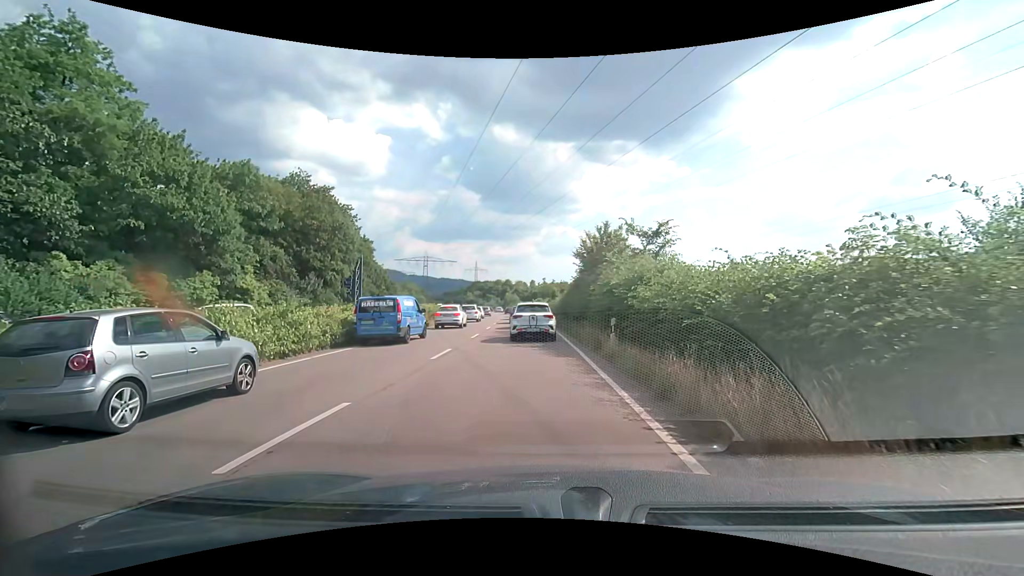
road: trunk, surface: asphalt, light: Day
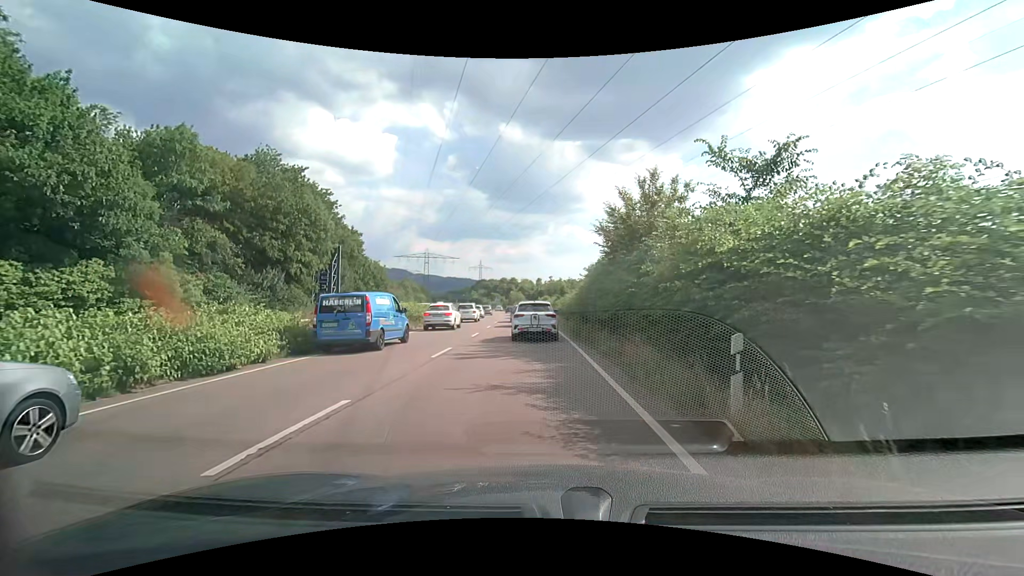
(-0.1, +9.1) m; 0°
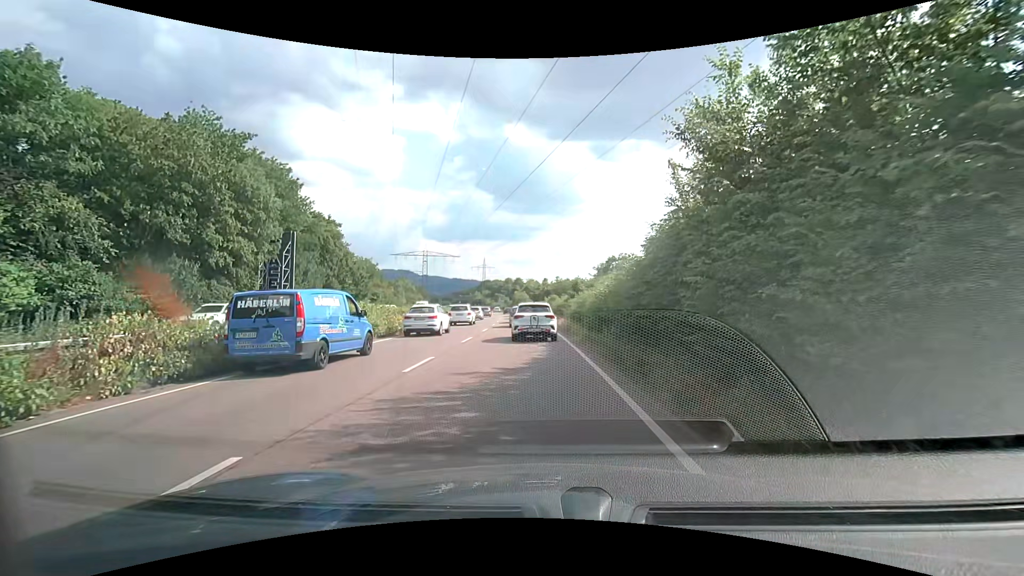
(-0.2, +11.6) m; -1°
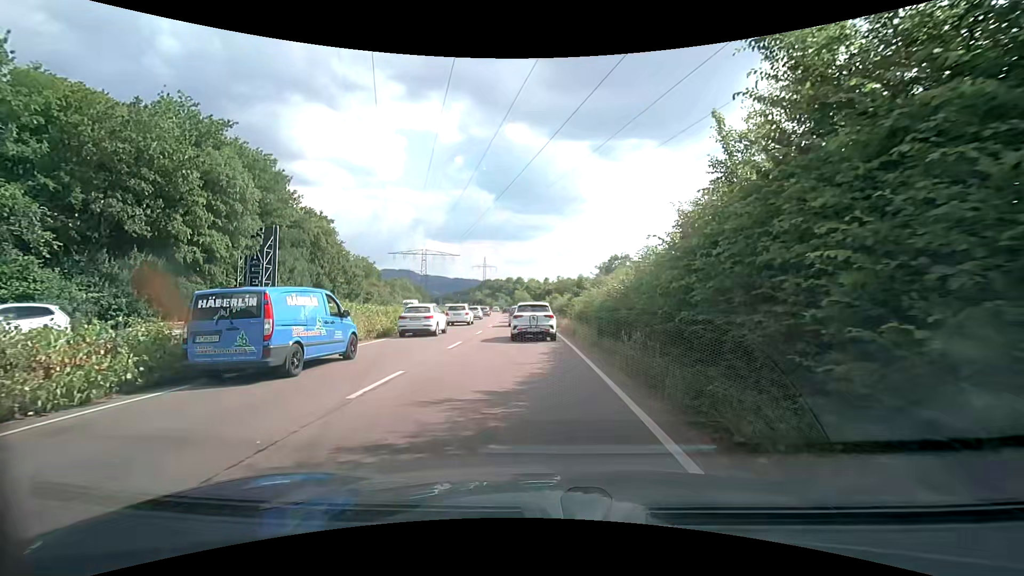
(0.0, +3.1) m; -1°
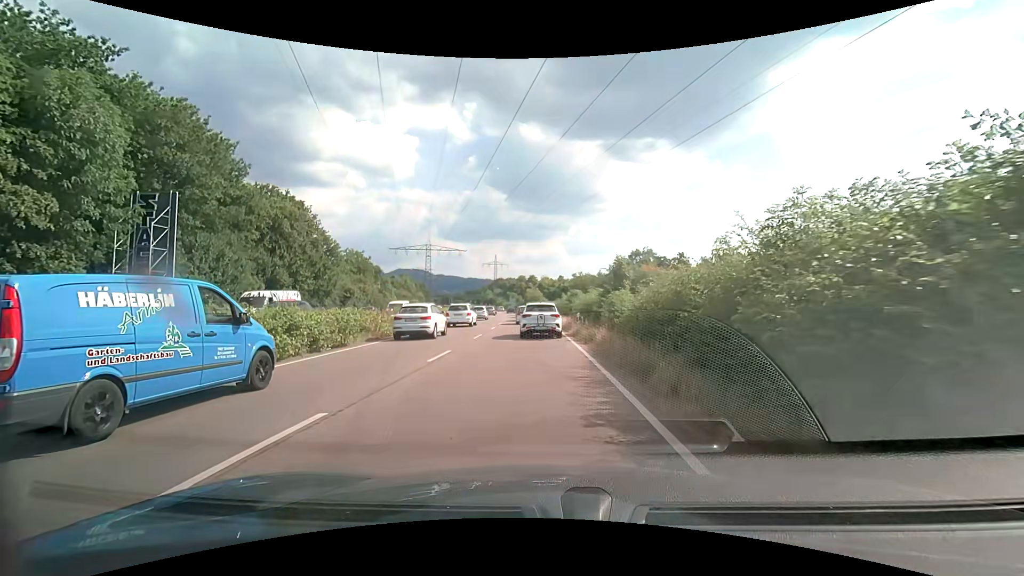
(-0.2, +13.2) m; -1°
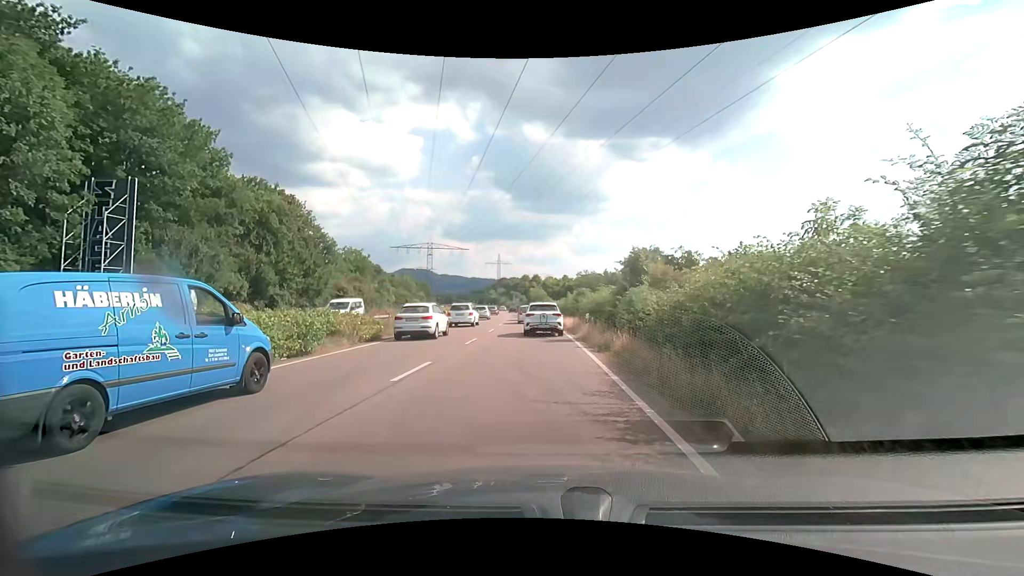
(0.0, +3.3) m; -2°
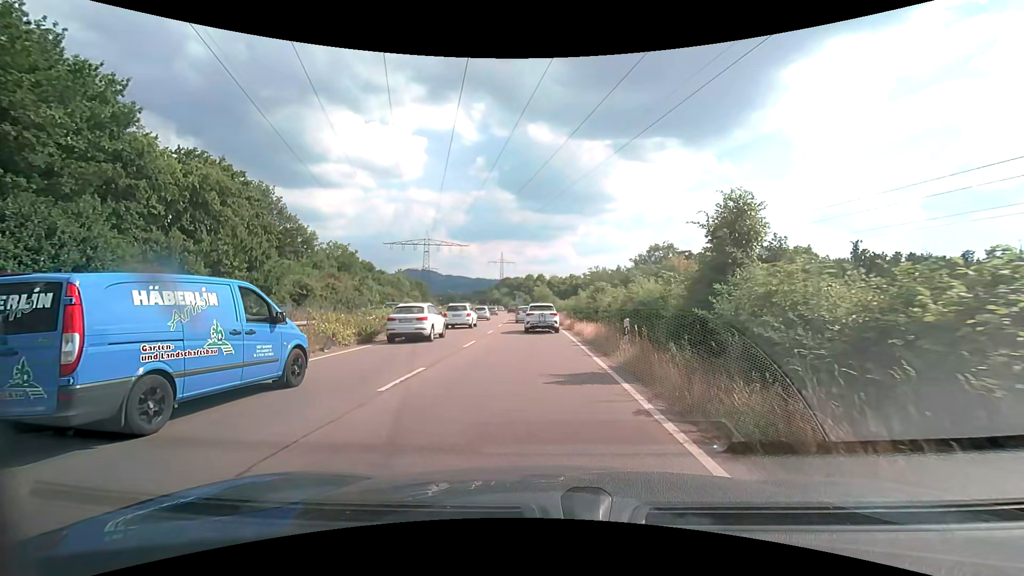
(+0.1, +10.2) m; 0°
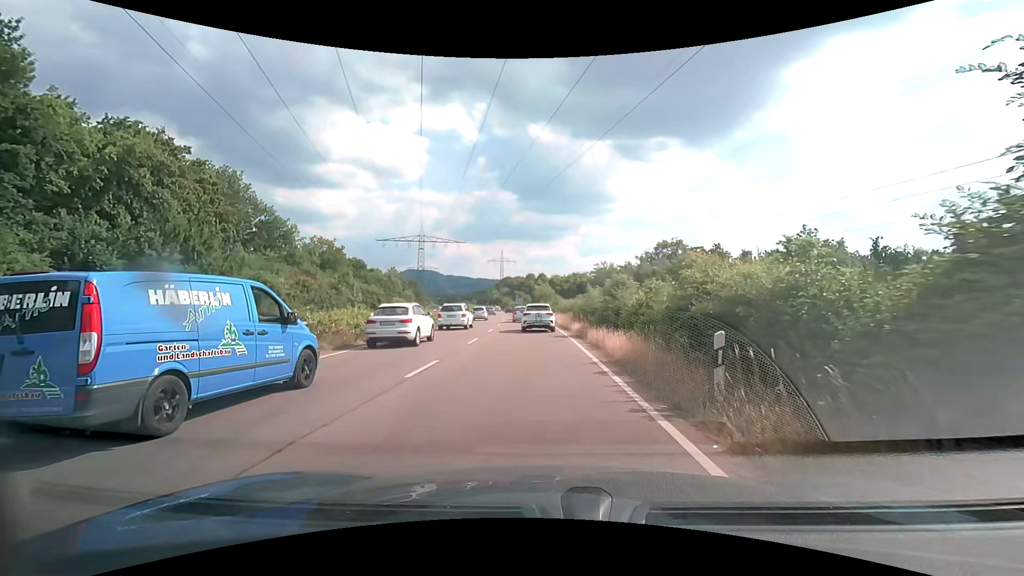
(0.0, +7.4) m; 0°
(0, +10) (0, +20) (0, +30) (-1, +40) (-1, +50) (-2, +60) (-3, +70) (-4, +80) (-5, +90) (-6, +100) m
